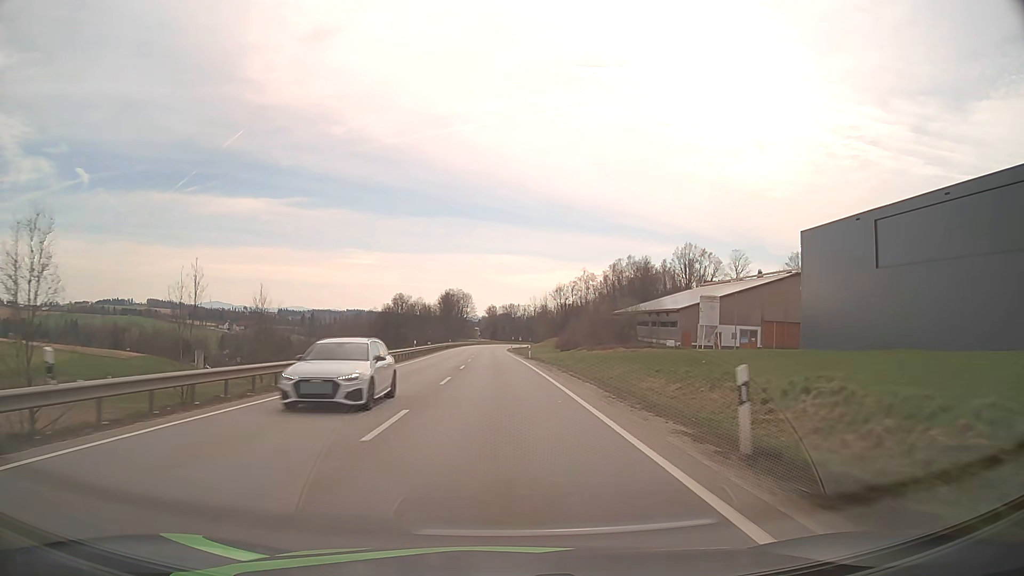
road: primary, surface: asphalt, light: Day
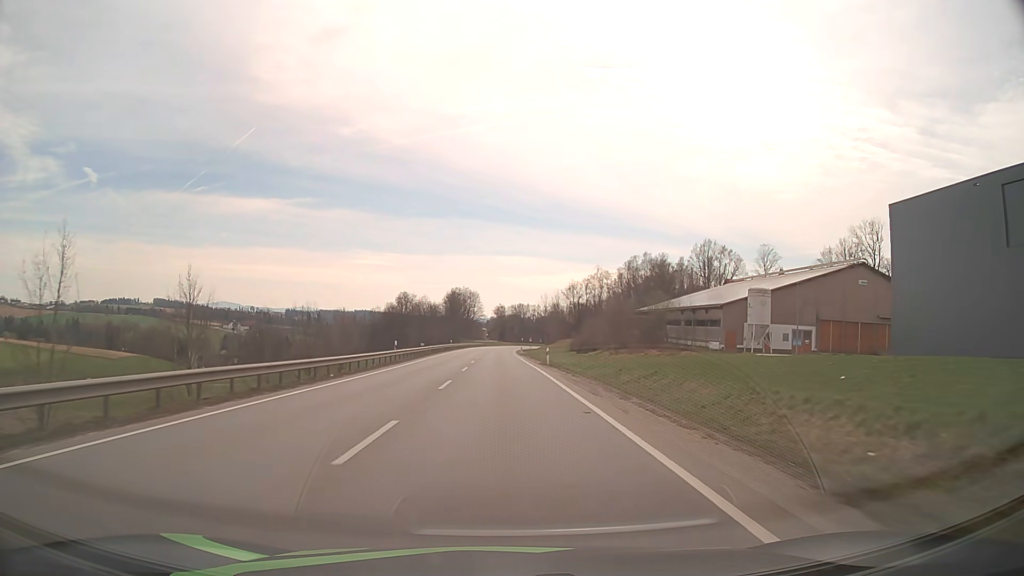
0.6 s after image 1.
(-0.1, +14.0) m; -1°
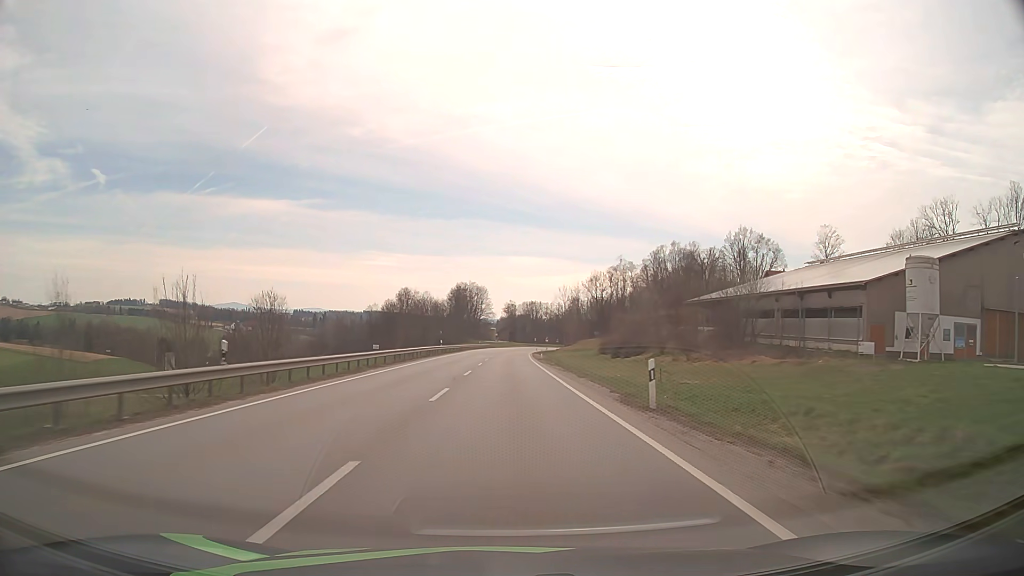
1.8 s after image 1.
(-0.3, +27.9) m; -1°
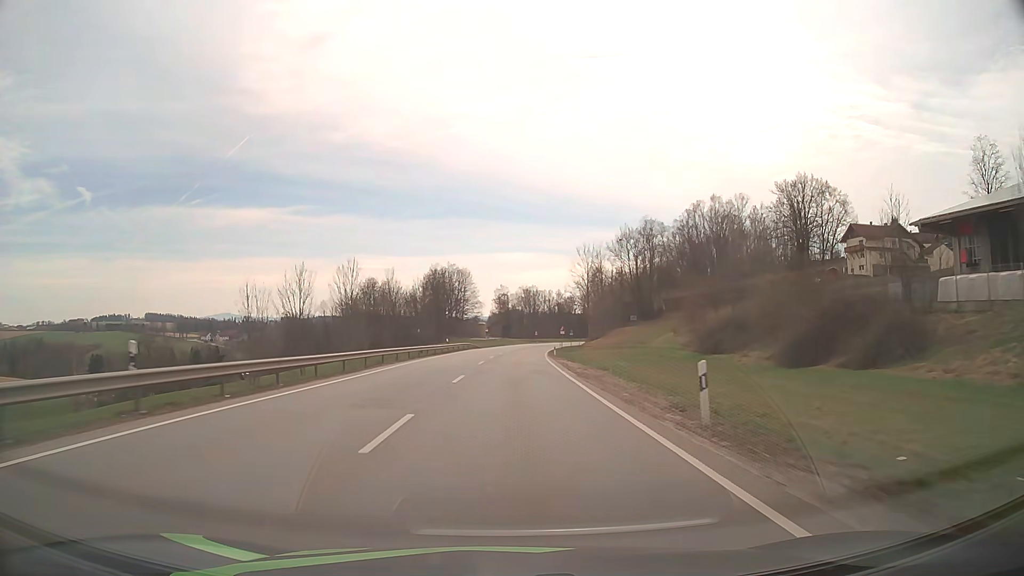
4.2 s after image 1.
(+0.3, +55.7) m; +1°
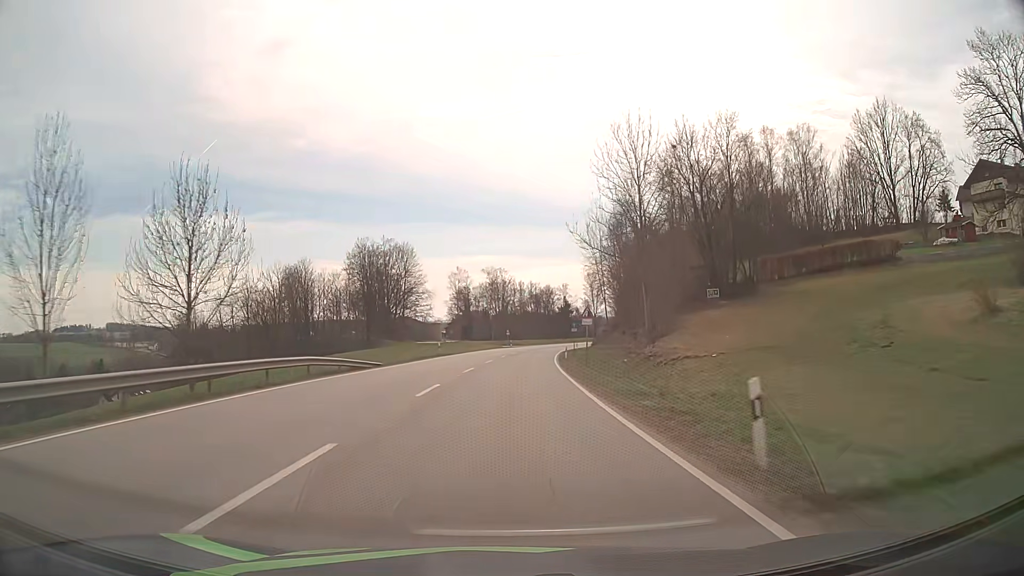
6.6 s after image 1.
(+1.2, +55.7) m; +3°
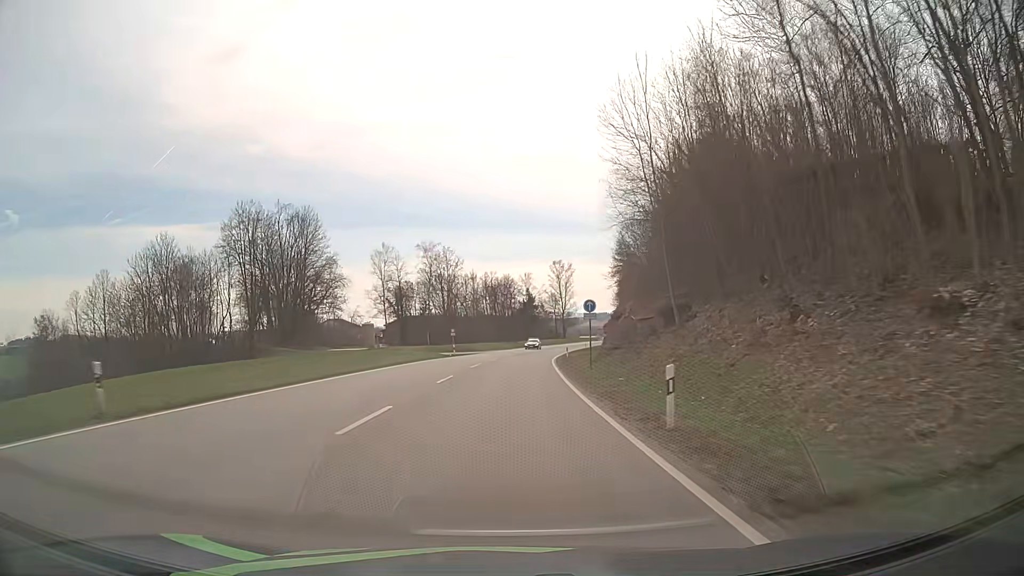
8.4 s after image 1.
(+1.3, +42.1) m; +4°
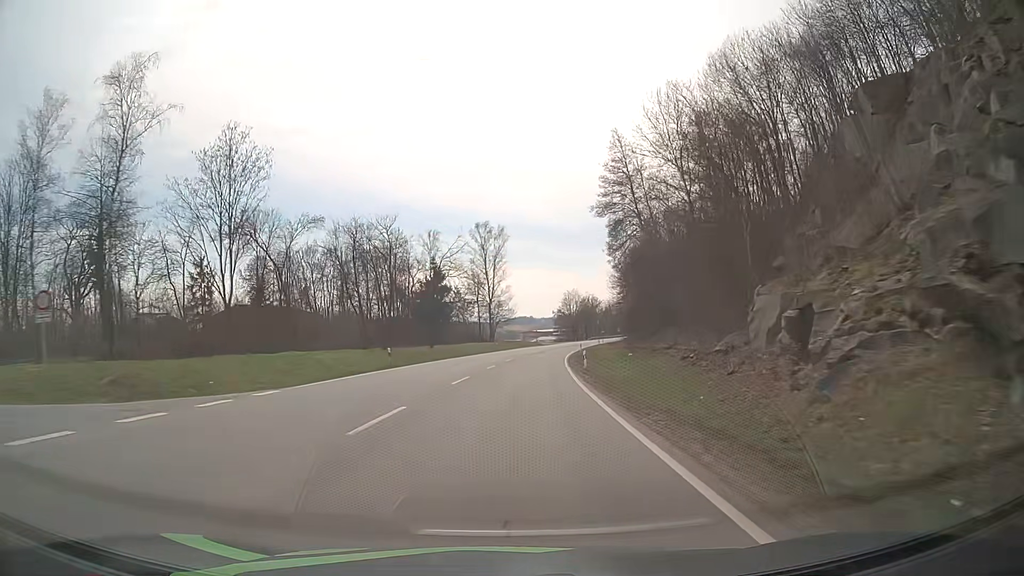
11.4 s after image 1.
(+4.2, +71.0) m; +7°
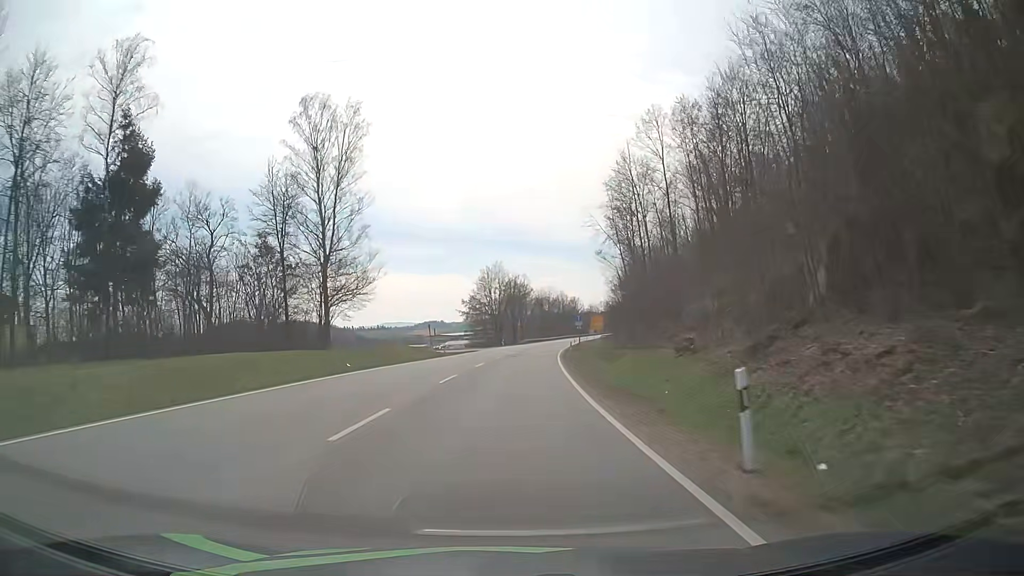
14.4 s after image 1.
(+5.1, +71.9) m; +7°
(0, +10) (0, +20) (+1, +30) (+1, +40) (+2, +50) (+3, +60) (+4, +70) (+5, +80) (+7, +90) (+8, +100) m
